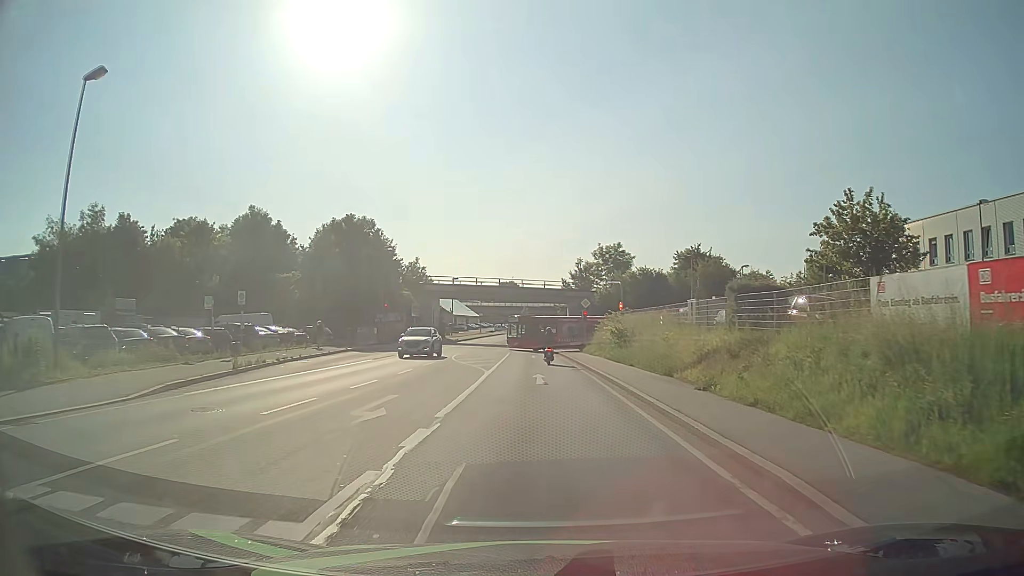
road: primary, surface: asphalt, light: Day
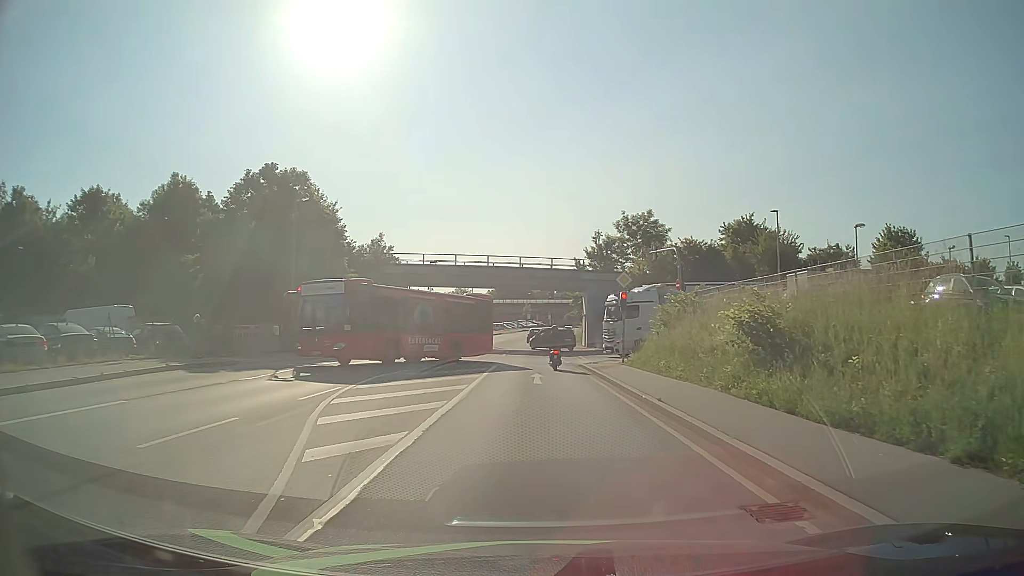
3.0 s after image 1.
(0.0, +21.5) m; 0°
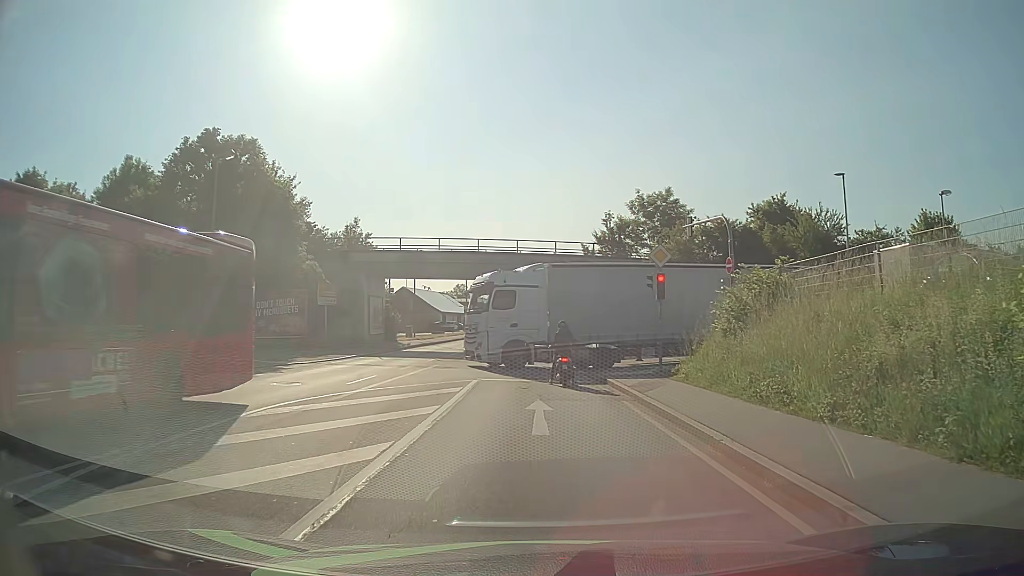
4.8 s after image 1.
(0.0, +9.2) m; 0°
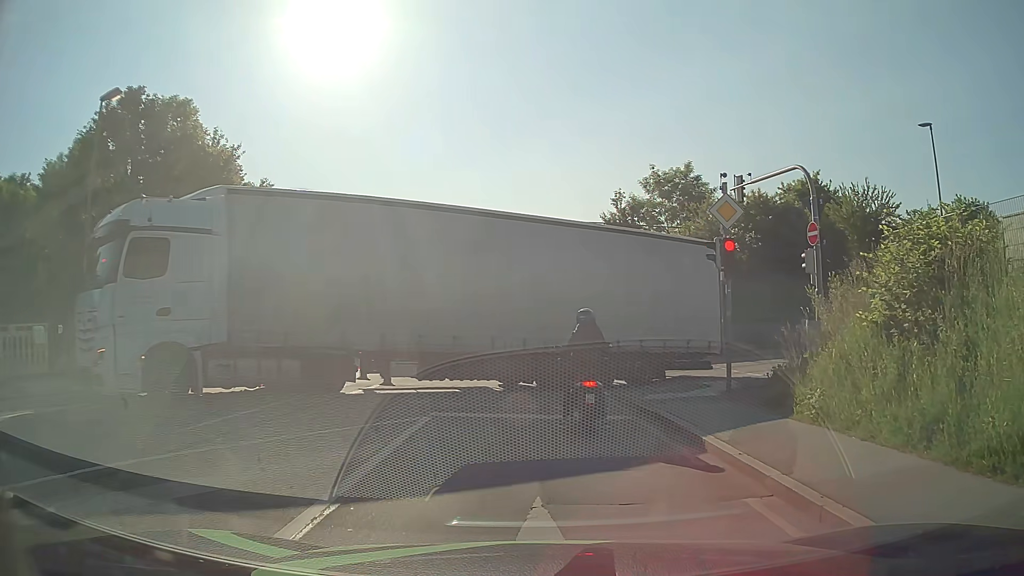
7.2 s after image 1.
(0.0, +8.1) m; +1°
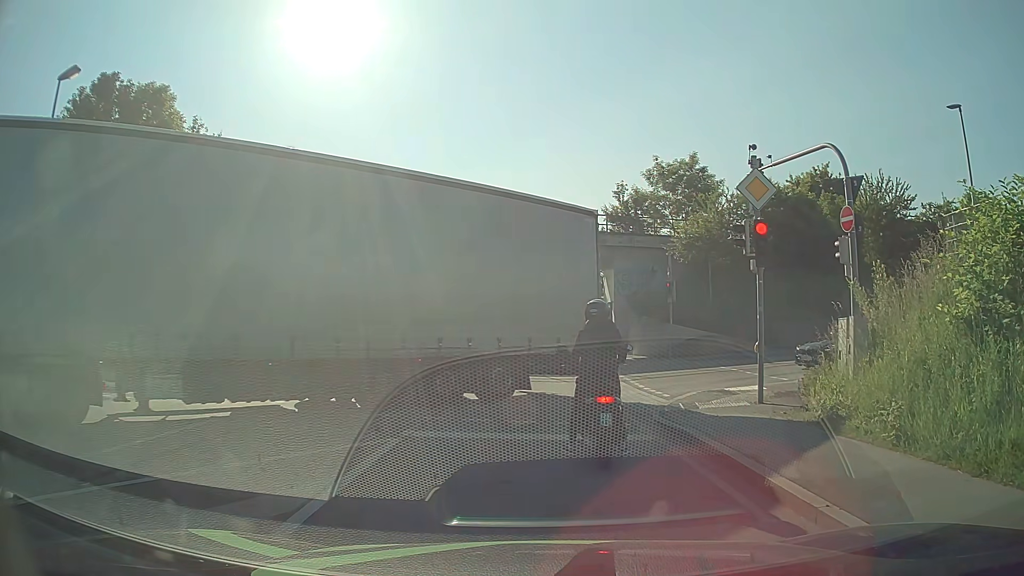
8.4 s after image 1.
(0.0, +2.1) m; 0°
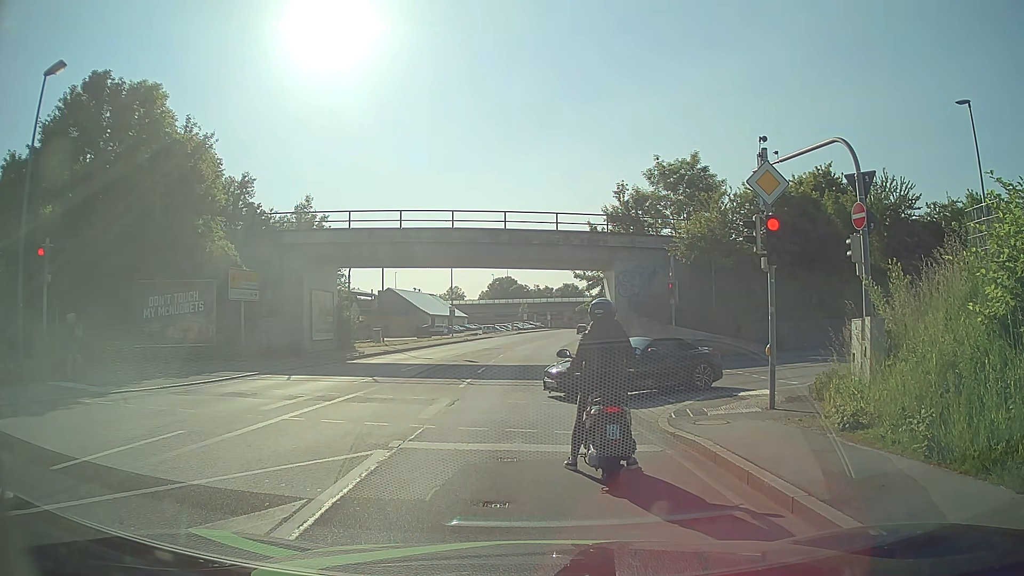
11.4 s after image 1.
(0.0, +0.7) m; 0°
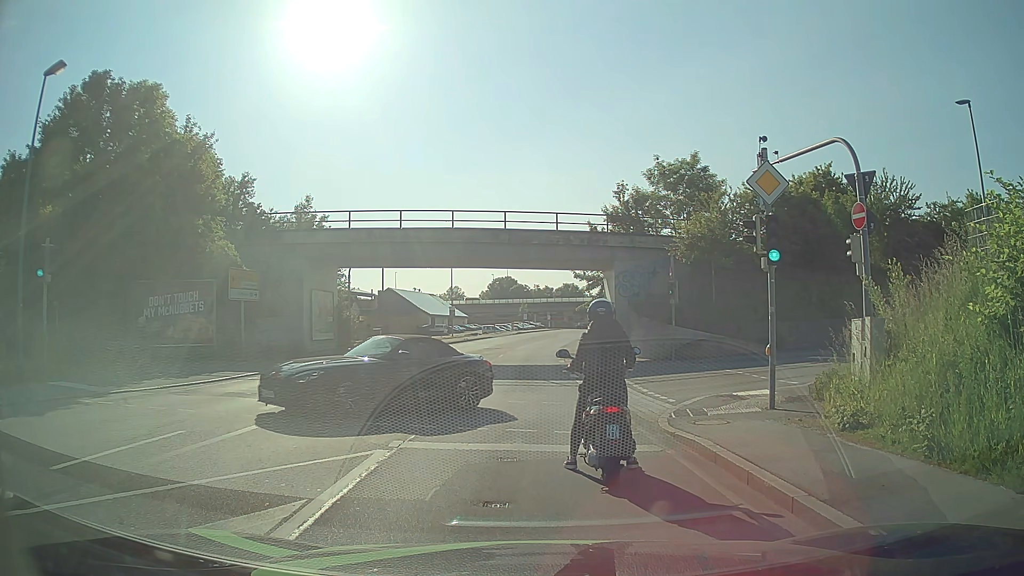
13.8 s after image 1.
(0.0, 0.0) m; 0°
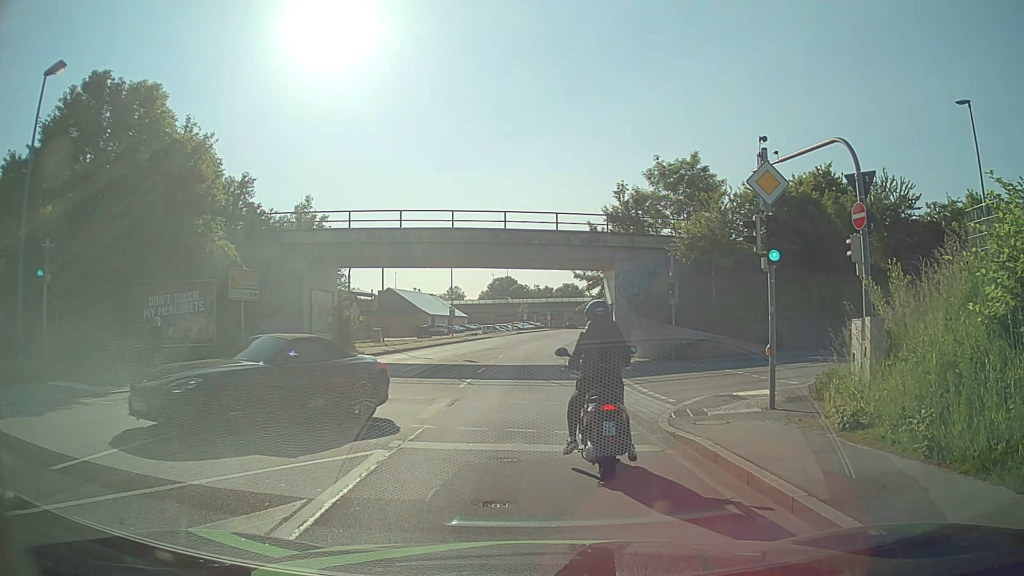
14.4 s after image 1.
(0.0, 0.0) m; 0°
